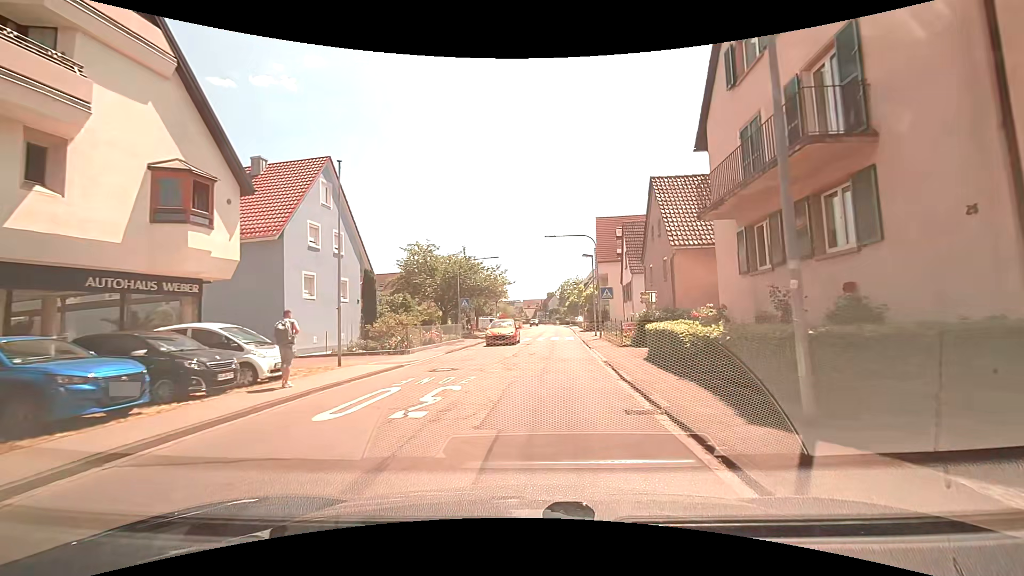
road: tertiary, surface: asphalt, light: Day
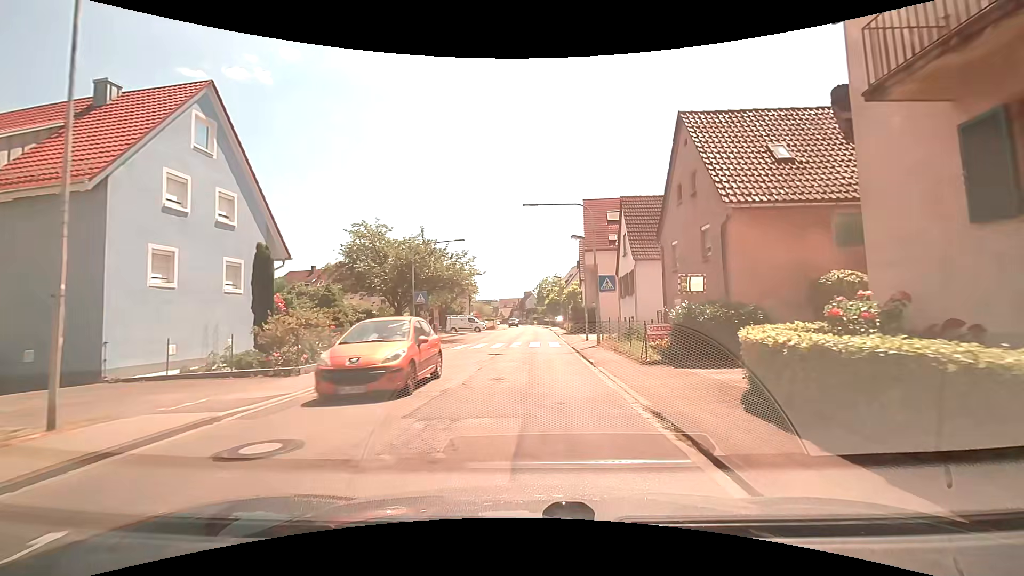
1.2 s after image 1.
(+0.1, +8.6) m; +1°
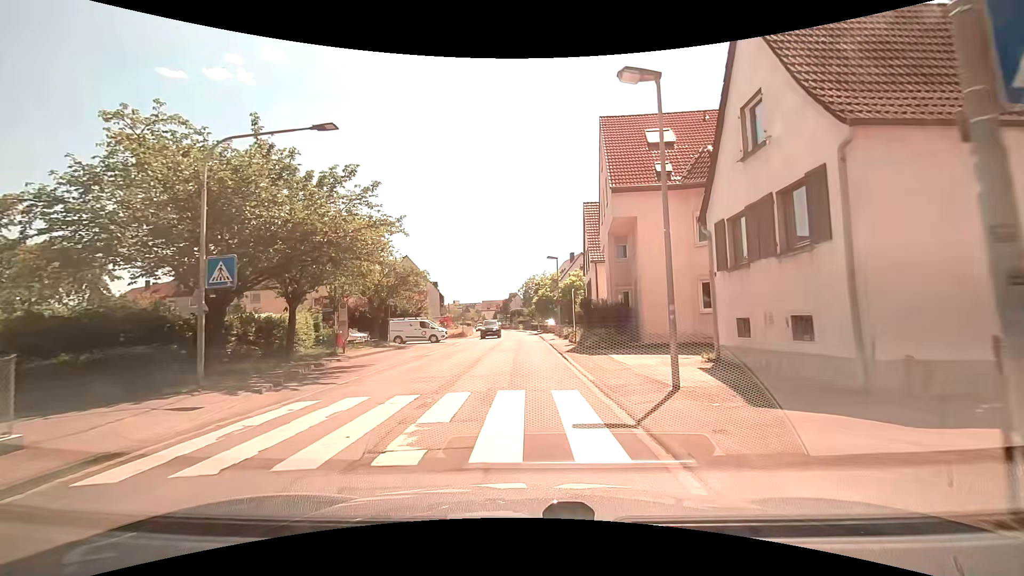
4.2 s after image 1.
(+0.7, +19.9) m; +2°
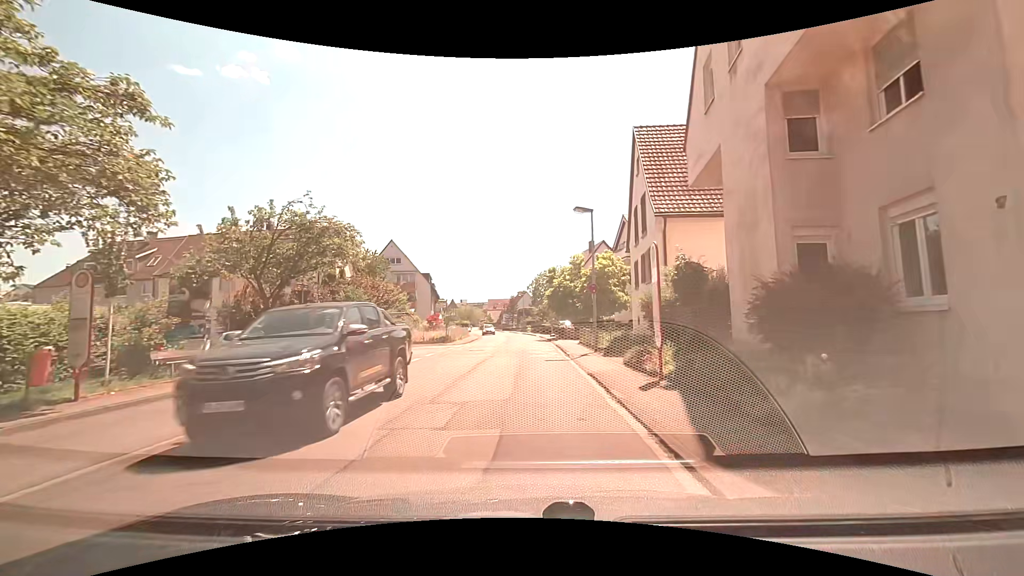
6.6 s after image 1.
(+0.1, +16.1) m; -1°
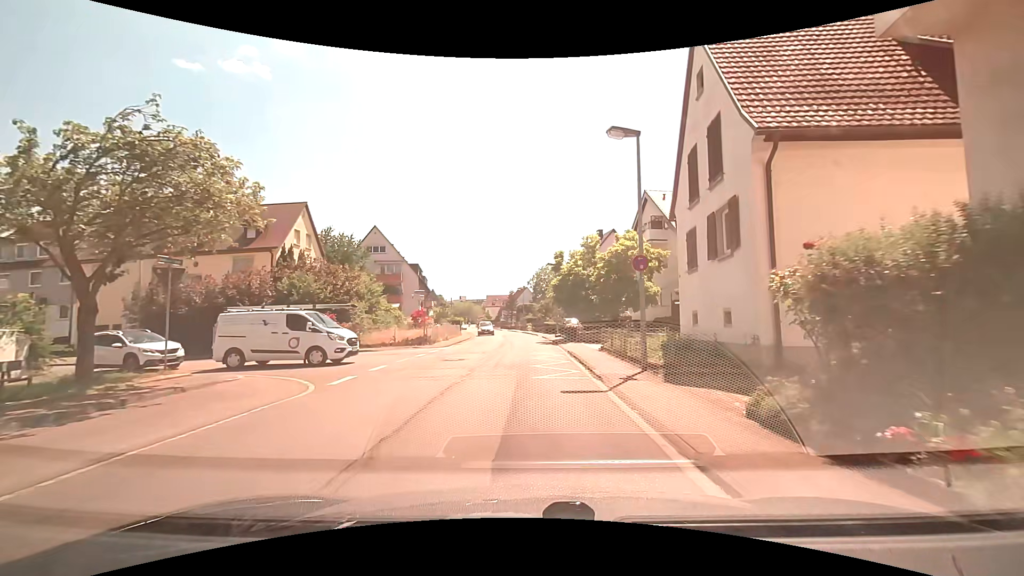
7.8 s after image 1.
(+0.1, +8.5) m; +1°
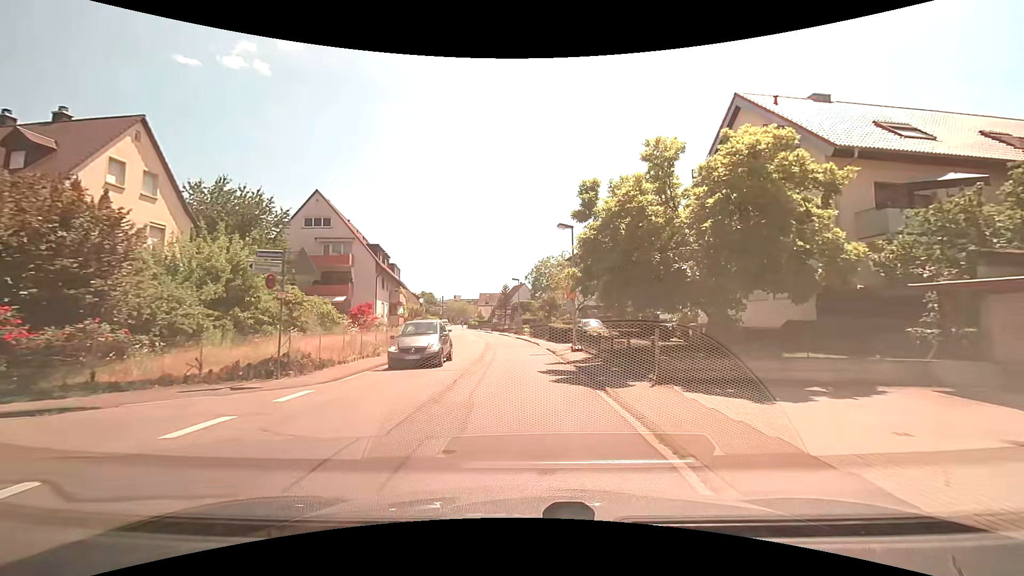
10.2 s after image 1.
(-0.1, +17.7) m; 0°
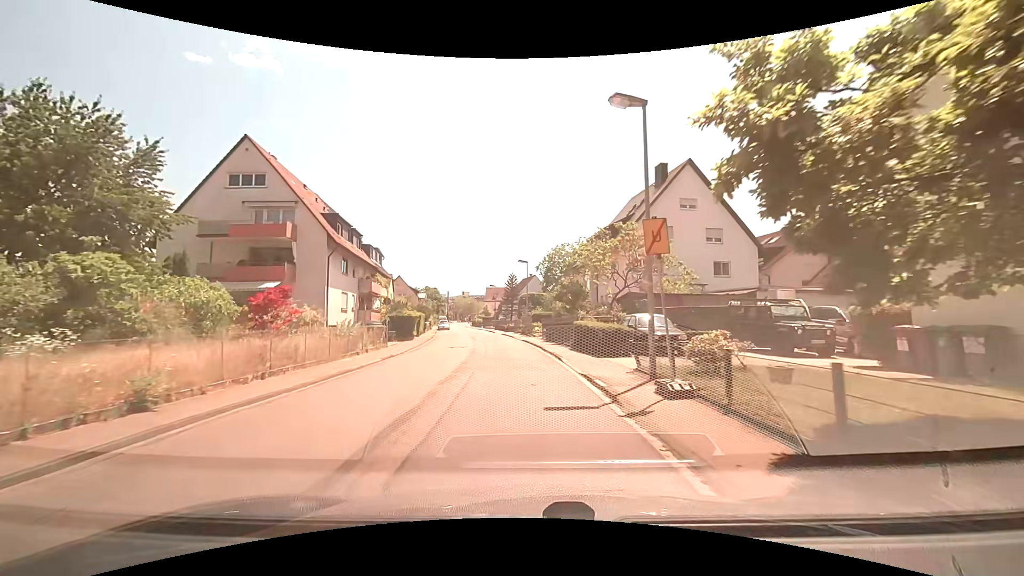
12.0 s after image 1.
(-0.2, +13.9) m; -2°
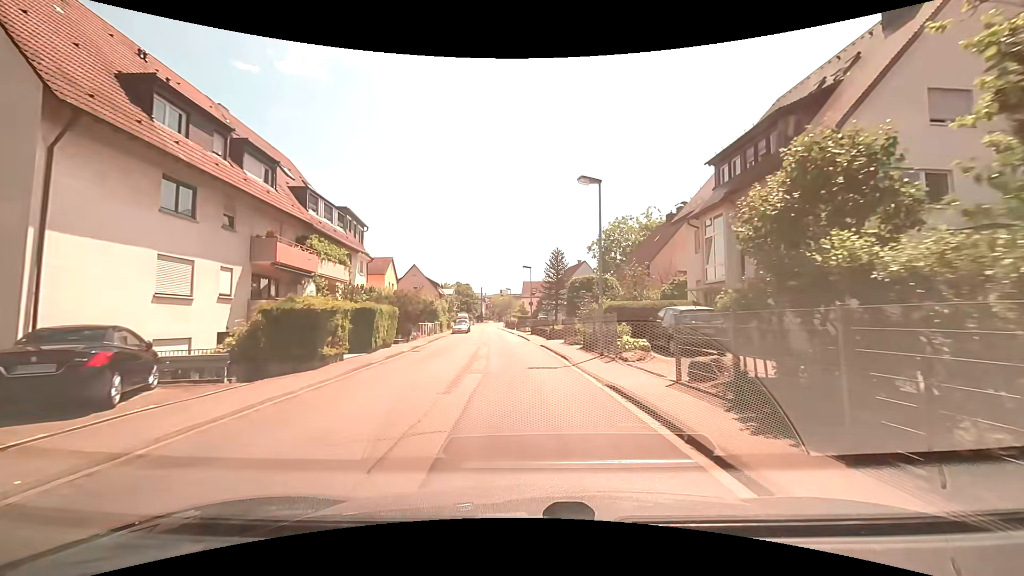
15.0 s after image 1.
(-1.2, +23.3) m; -5°
